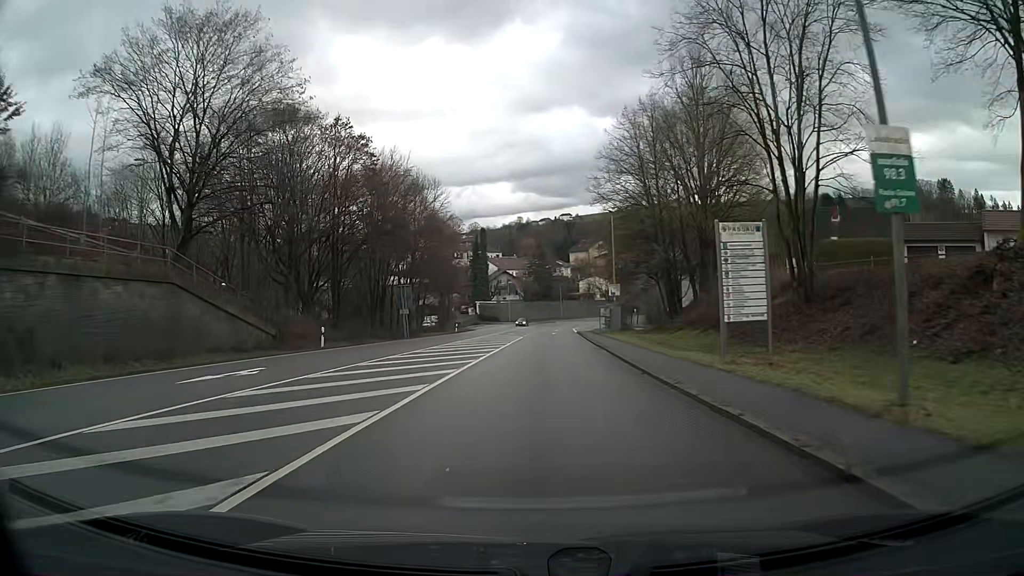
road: primary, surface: asphalt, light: Day
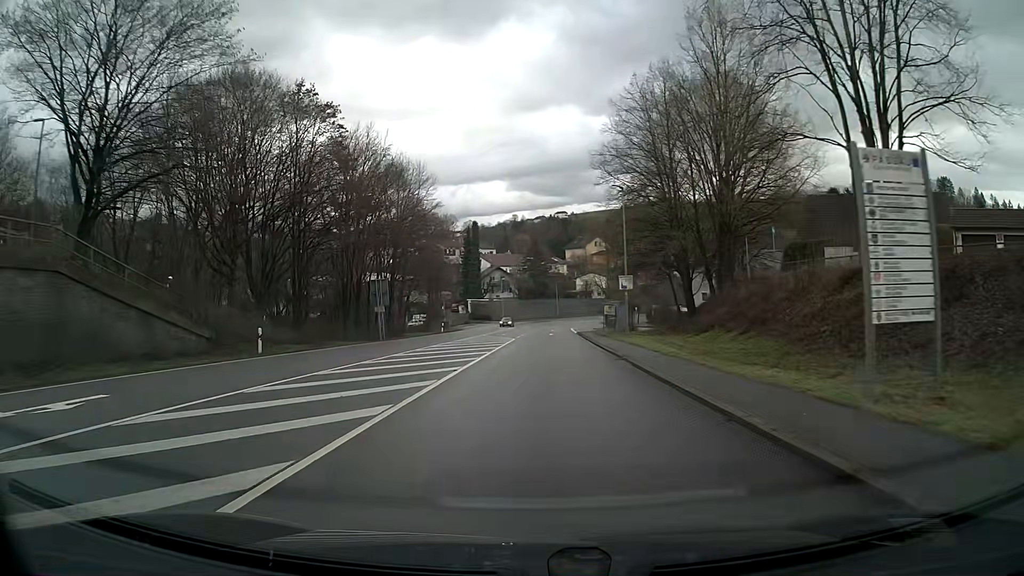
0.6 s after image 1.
(0.0, +7.7) m; 0°
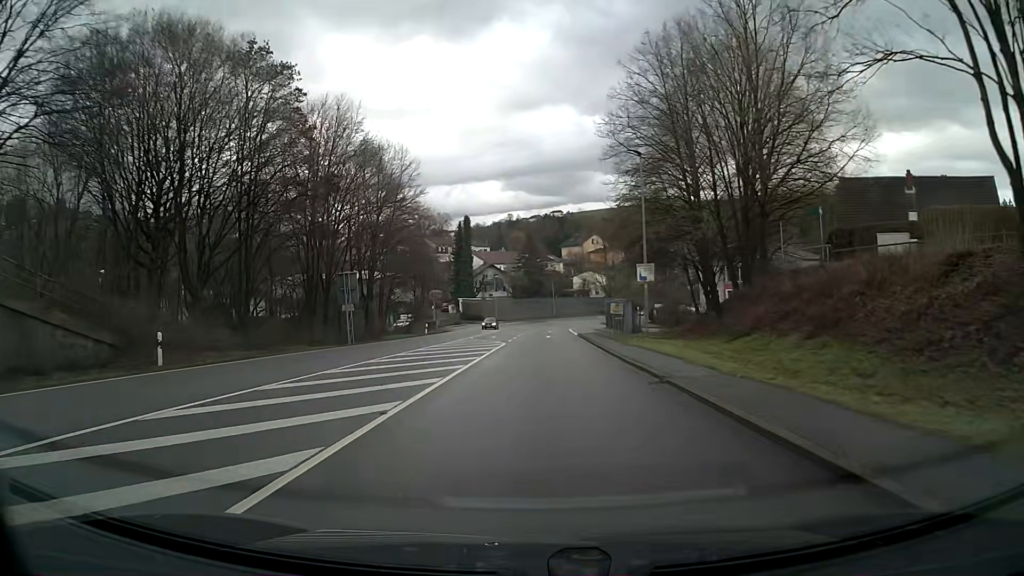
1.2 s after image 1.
(+0.1, +7.7) m; +1°
(0, +10) (0, +20) (0, +30) (+1, +40) (+1, +50) (+1, +60) (+1, +70) (+2, +80) (+2, +90) (+4, +100) m
